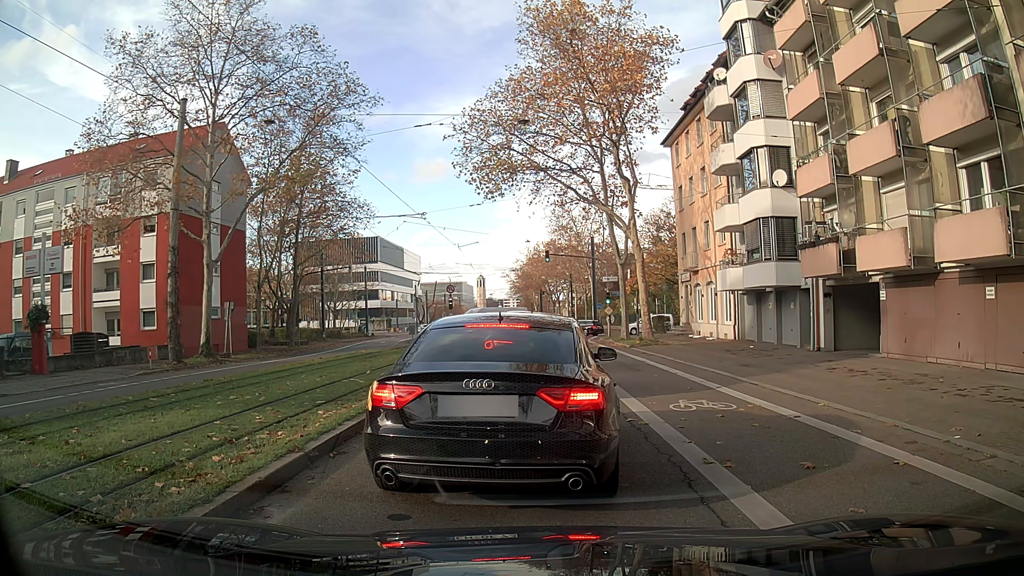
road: secondary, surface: asphalt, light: Day
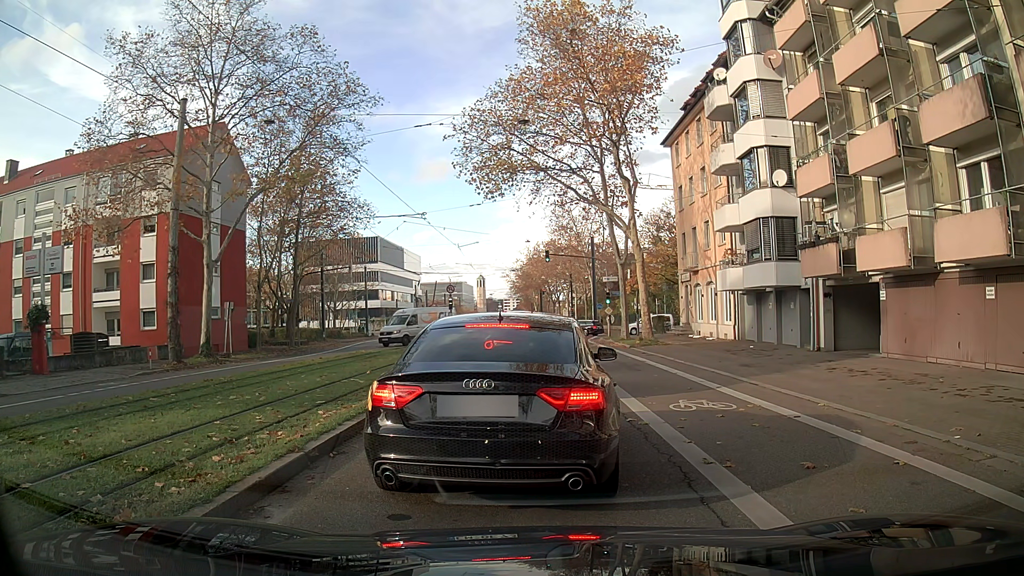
(0.0, 0.0) m; 0°
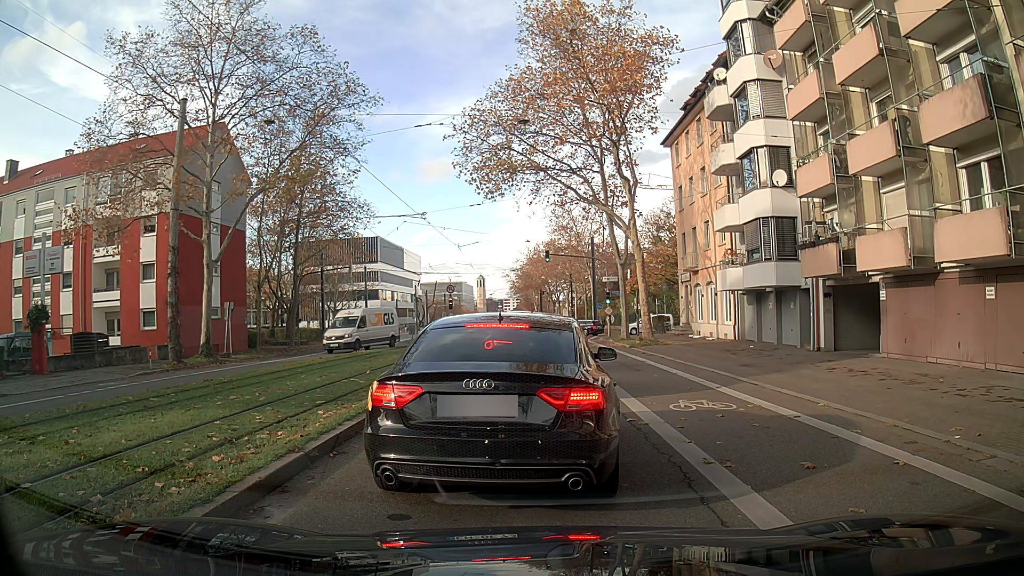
(0.0, 0.0) m; 0°
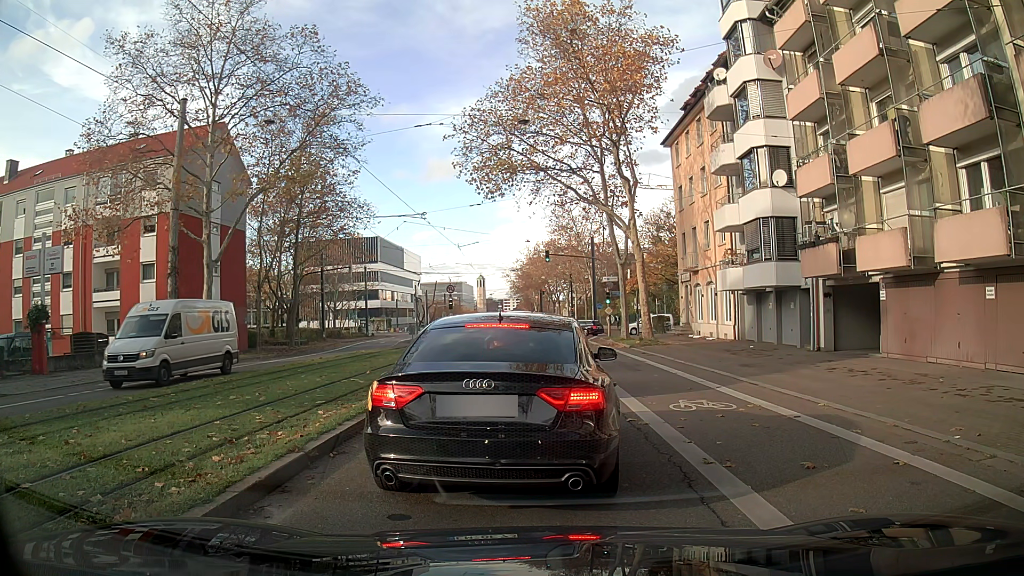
(0.0, 0.0) m; 0°
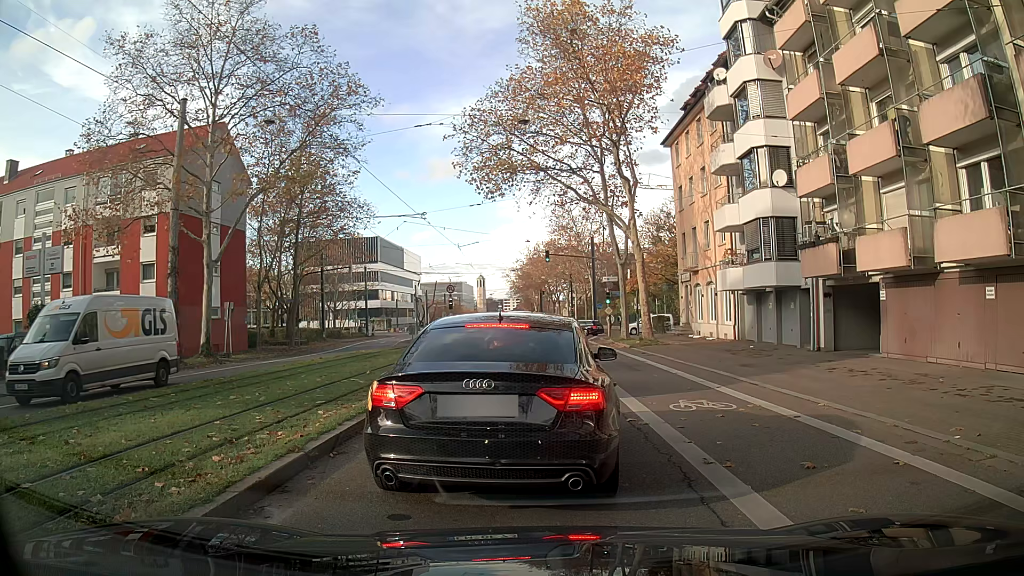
(0.0, 0.0) m; 0°
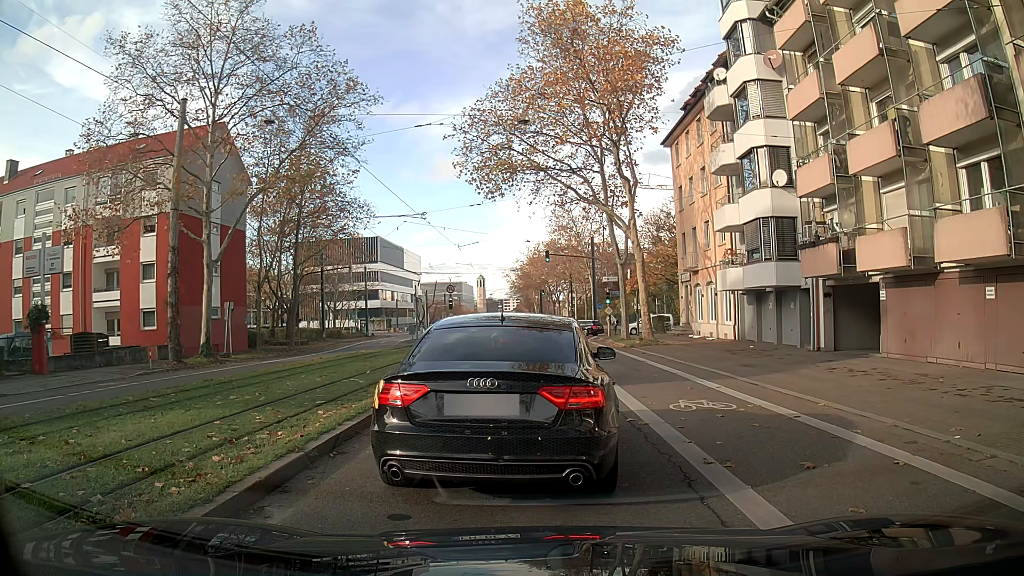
(0.0, 0.0) m; 0°
